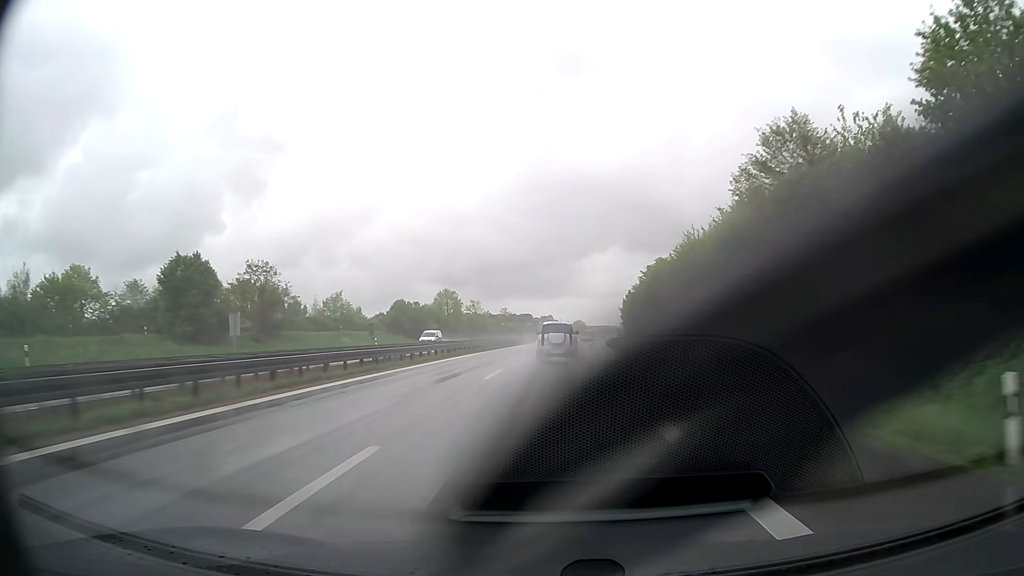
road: trunk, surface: asphalt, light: Day
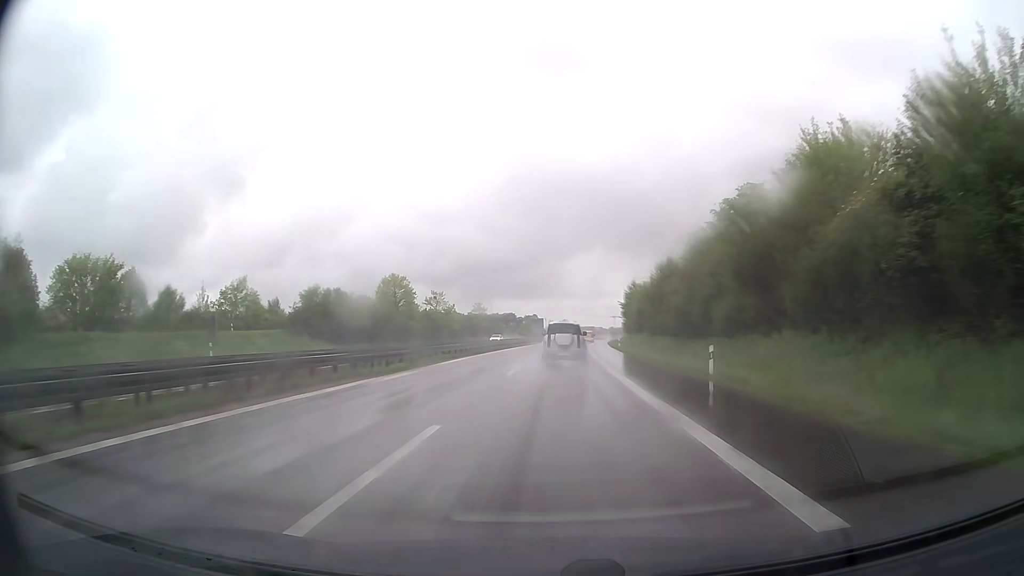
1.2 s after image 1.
(+0.4, +34.3) m; +1°
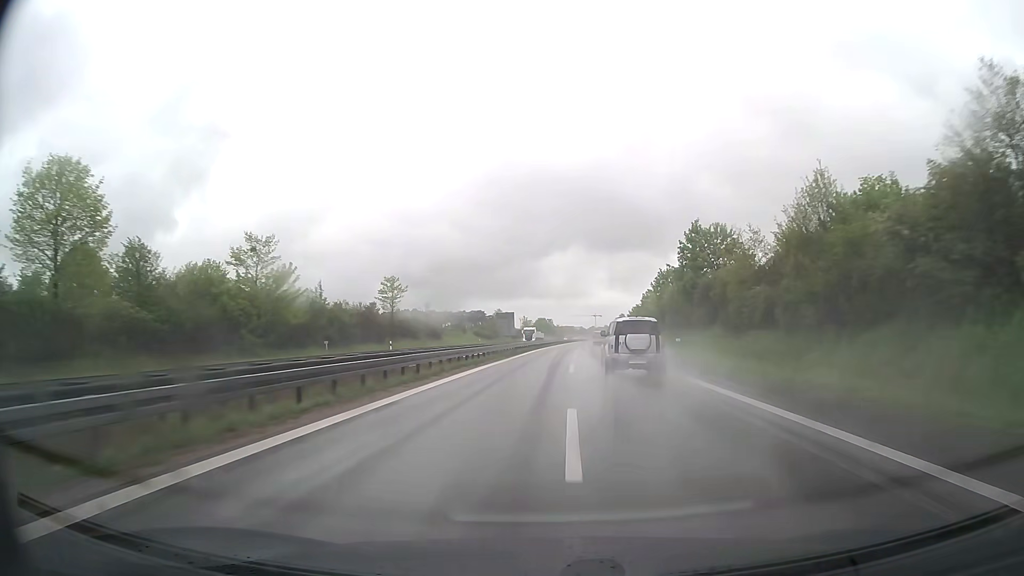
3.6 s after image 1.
(+1.1, +70.1) m; +2°
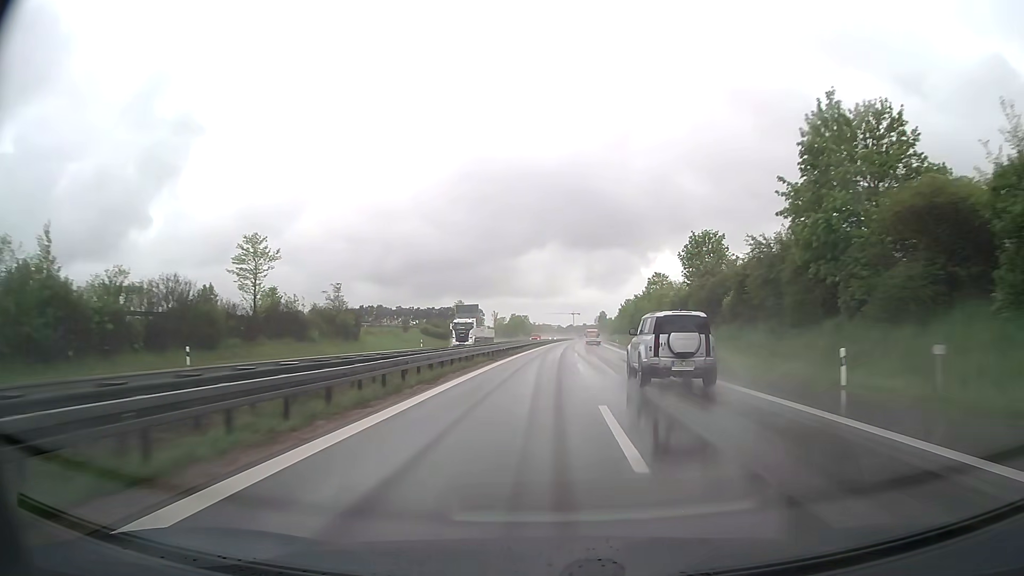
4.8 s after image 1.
(+0.7, +36.0) m; +2°
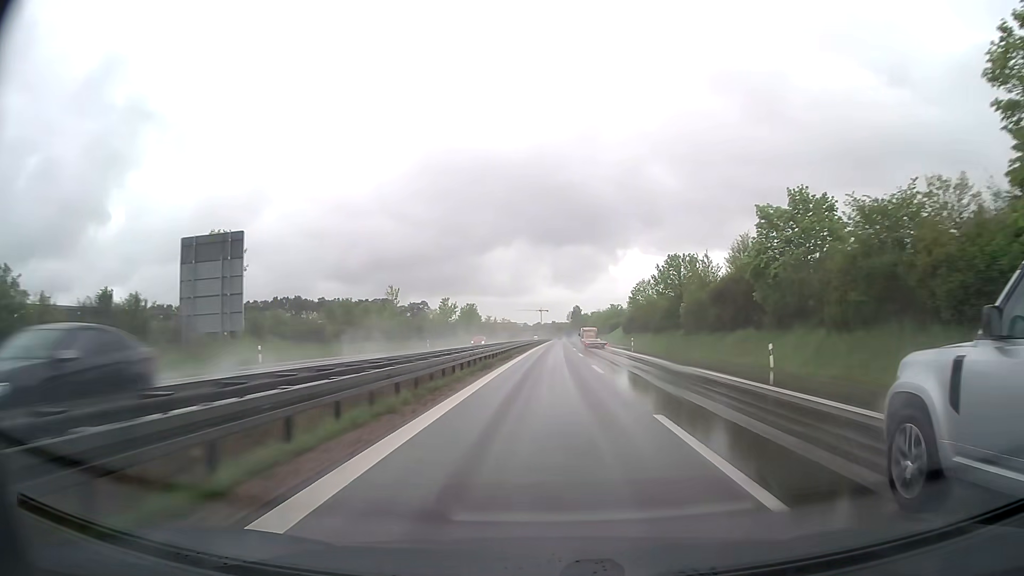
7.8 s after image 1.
(+2.7, +92.5) m; +3°
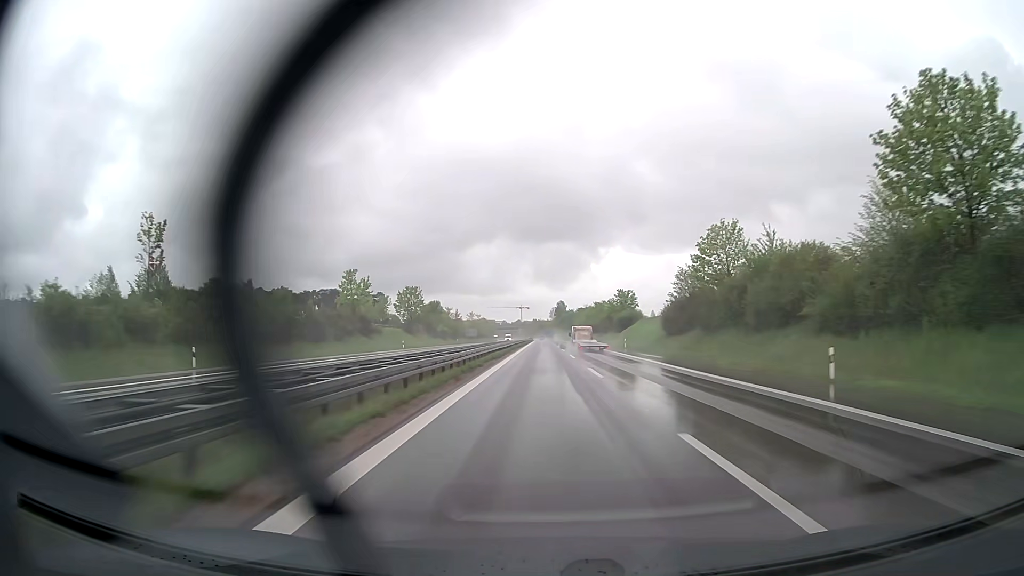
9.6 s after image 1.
(+0.7, +56.7) m; +2°
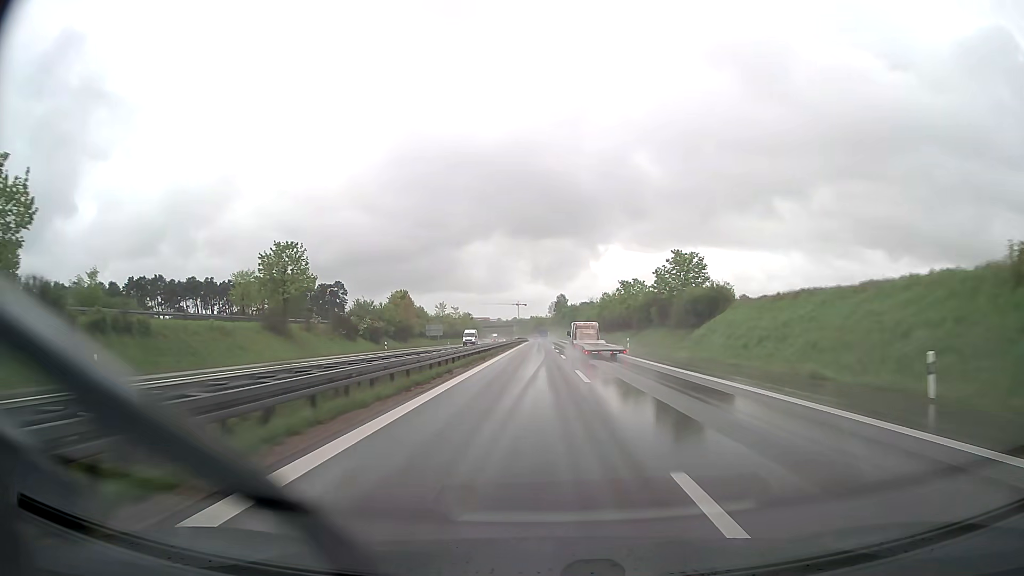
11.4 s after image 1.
(+0.3, +57.1) m; 0°
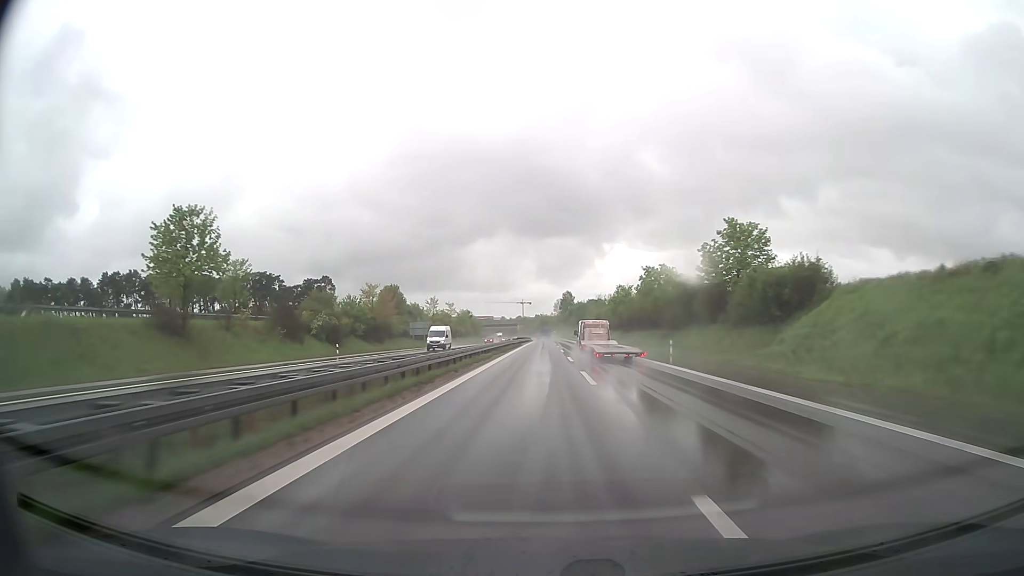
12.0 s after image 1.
(-0.1, +19.1) m; -1°
(0, +10) (0, +20) (0, +30) (0, +40) (0, +50) (0, +60) (0, +70) (0, +80) (0, +90) (0, +100) m
